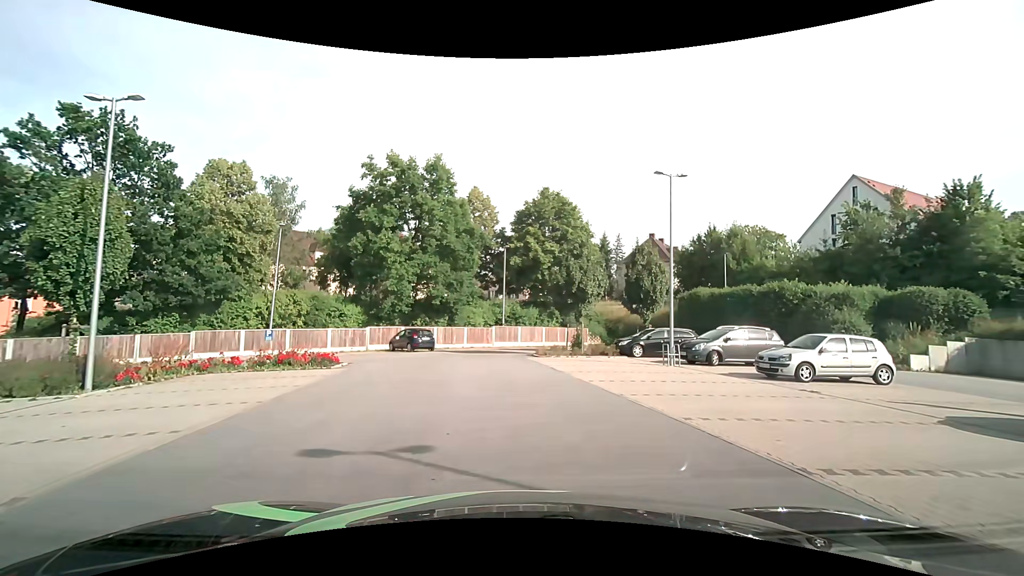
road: service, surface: asphalt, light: Day
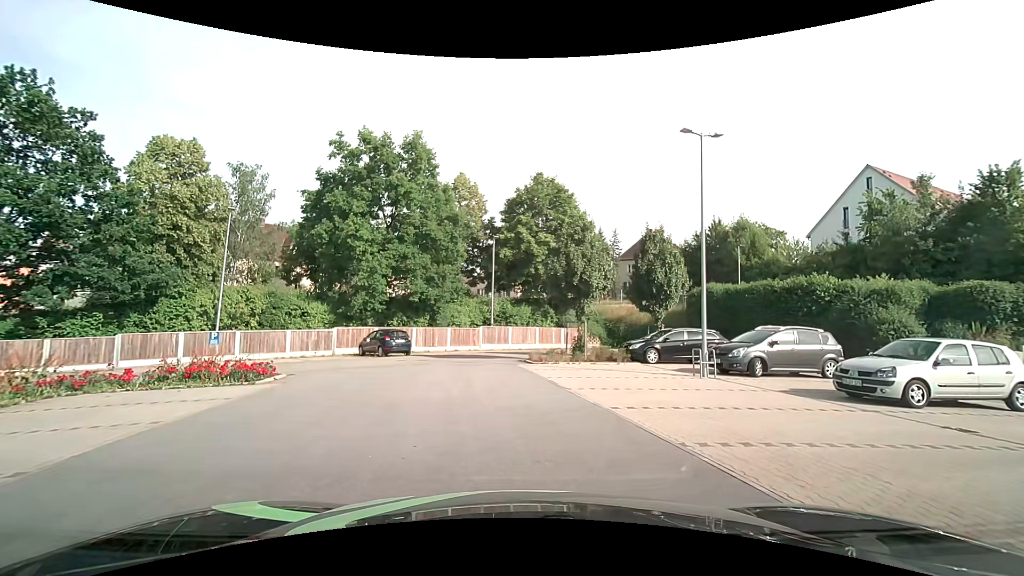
(+0.1, +4.4) m; +1°
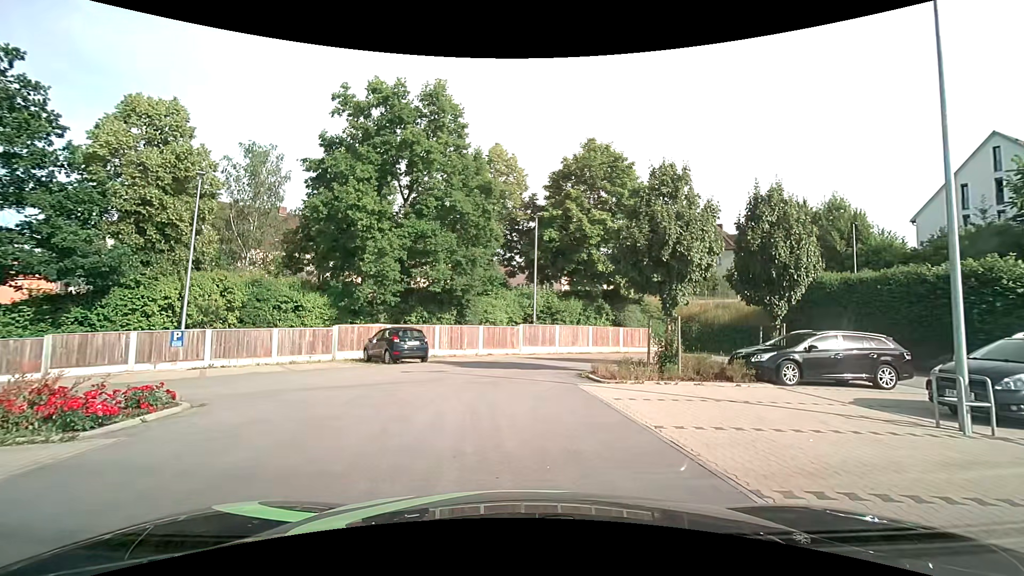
(-0.3, +6.9) m; -5°
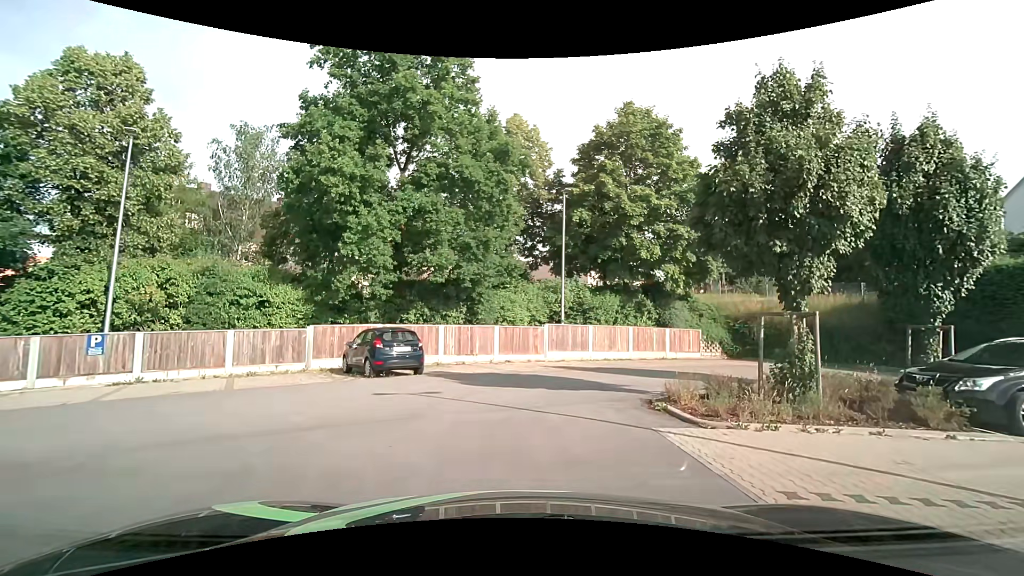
(-0.1, +5.4) m; -3°
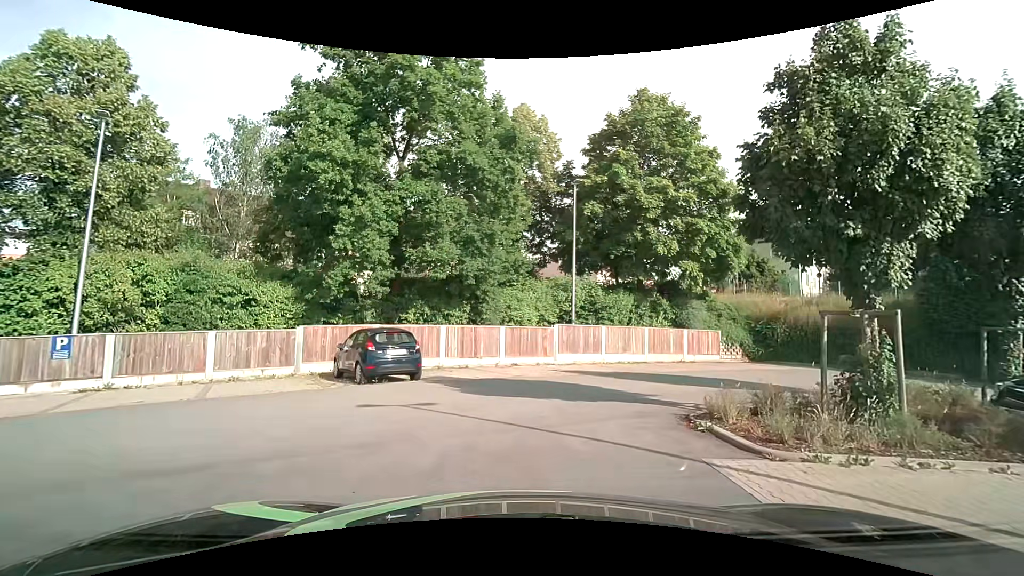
(0.0, +1.6) m; -1°
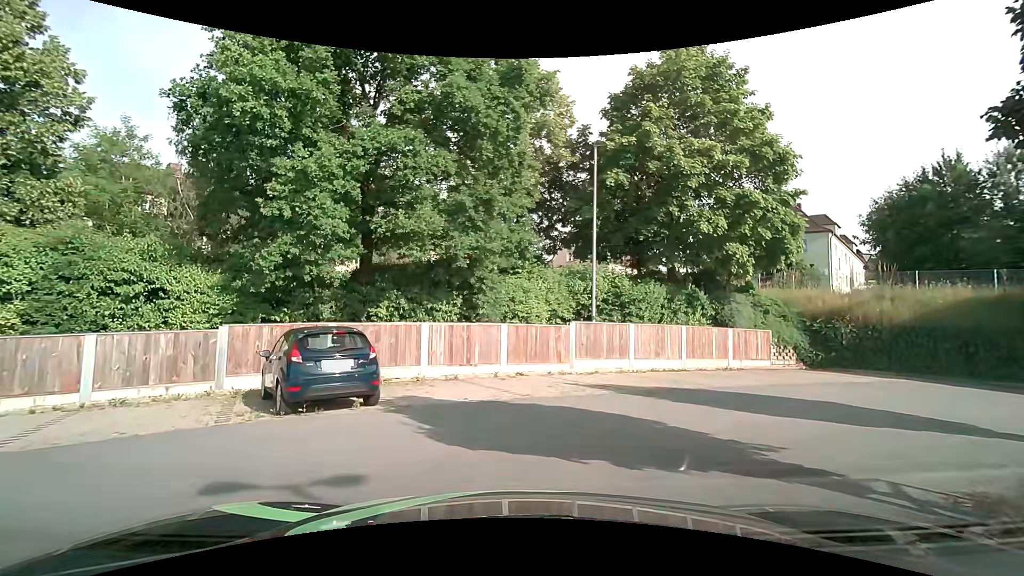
(0.0, +4.7) m; -1°
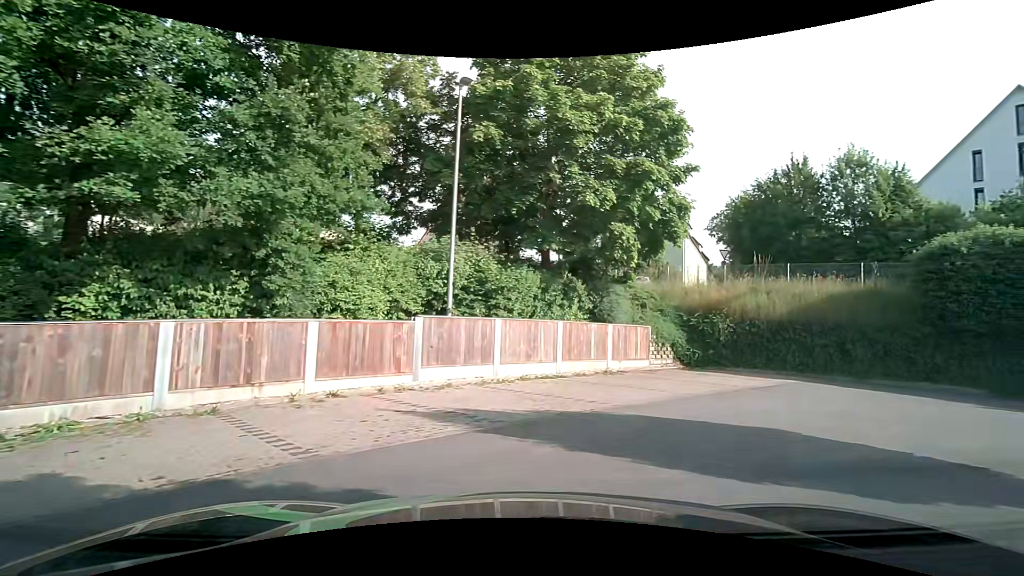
(+0.5, +4.5) m; +16°
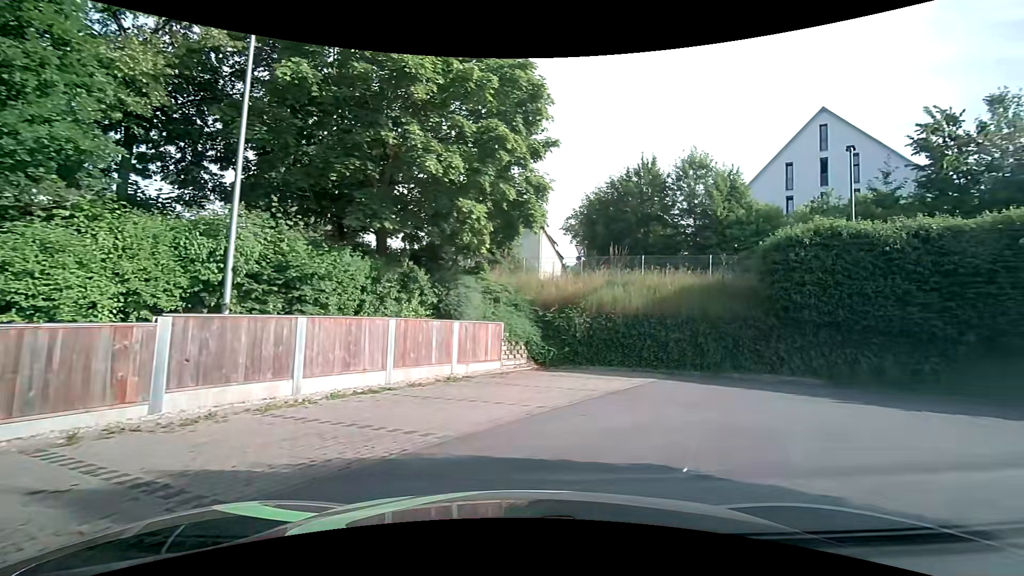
(+0.4, +2.9) m; +14°
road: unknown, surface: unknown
